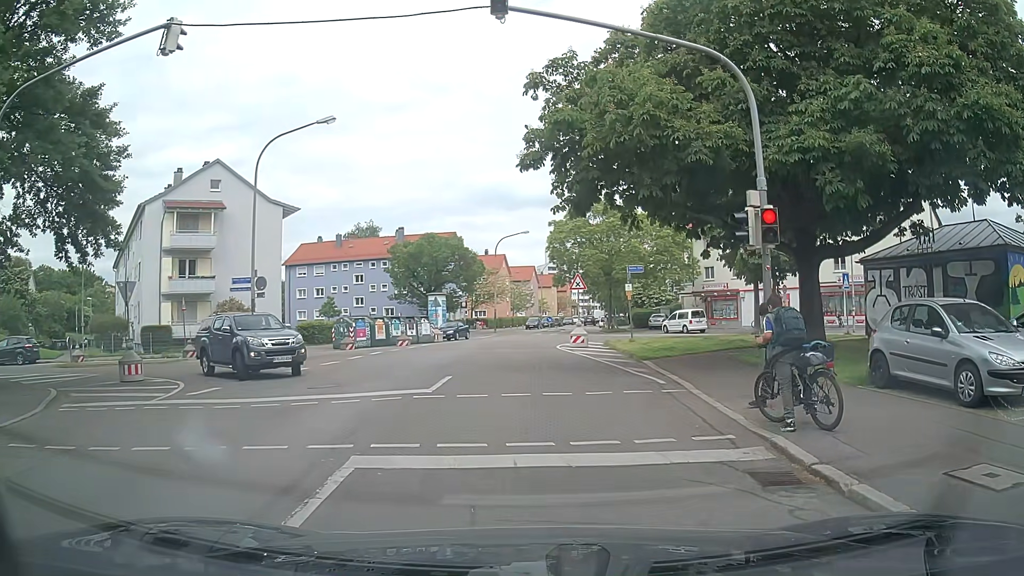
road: tertiary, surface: asphalt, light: Day
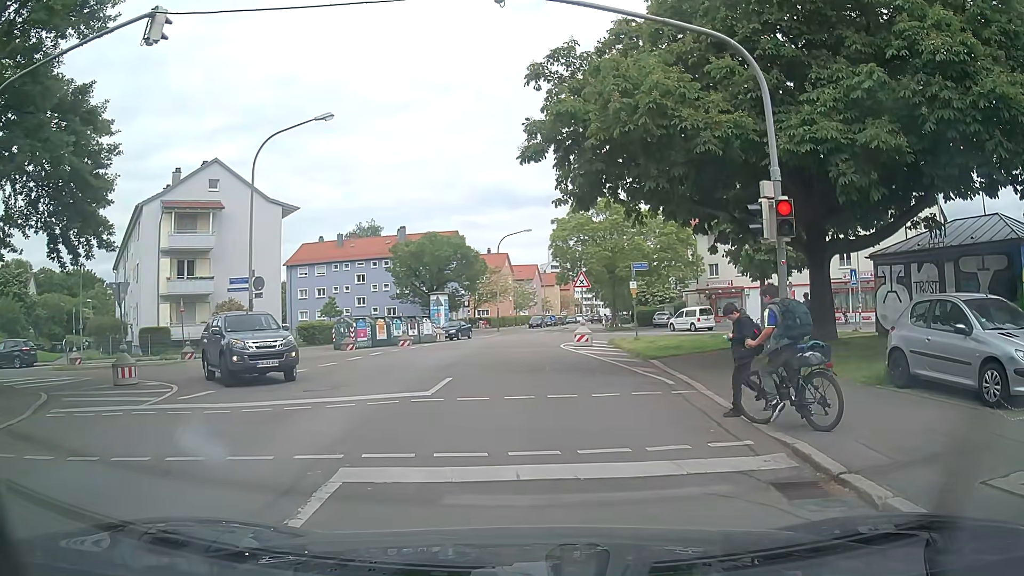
(0.0, +0.5) m; 0°
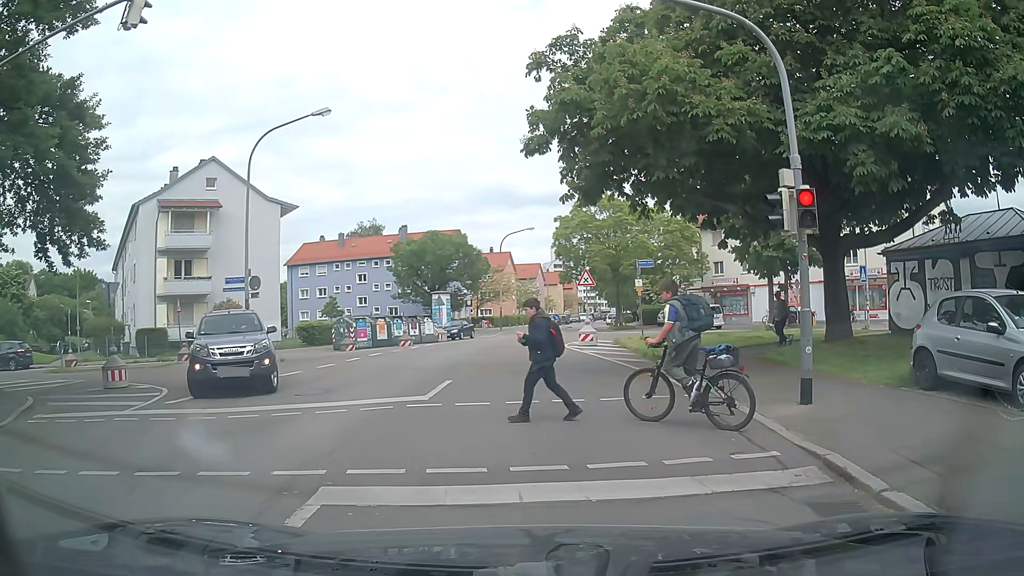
(0.0, +0.7) m; 0°
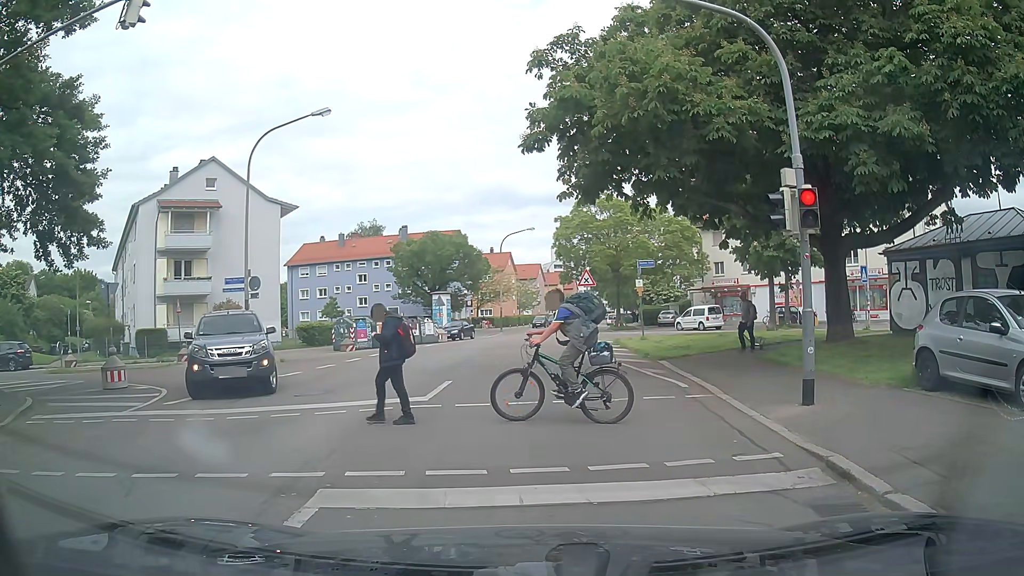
(0.0, +0.1) m; 0°
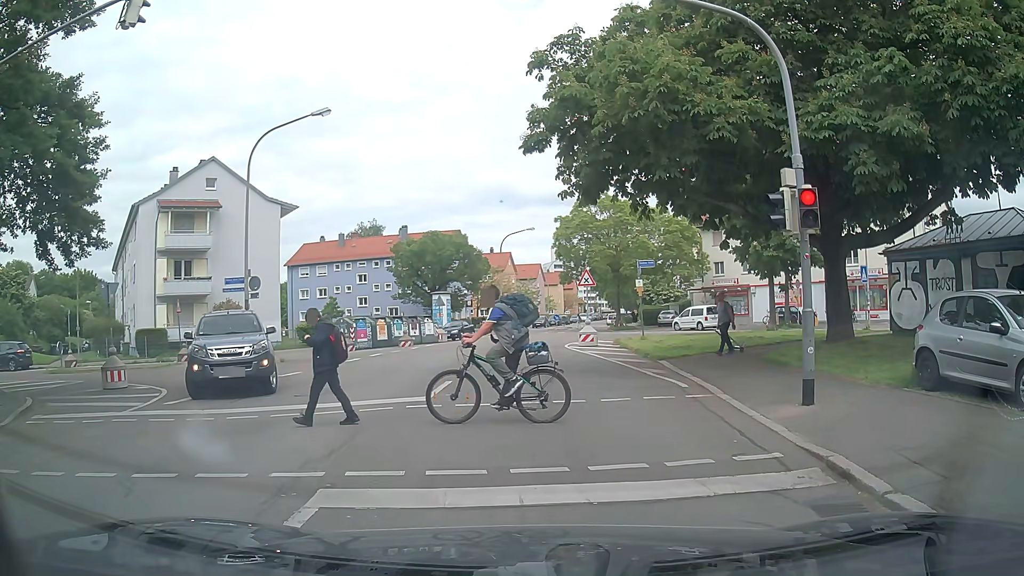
(0.0, 0.0) m; 0°
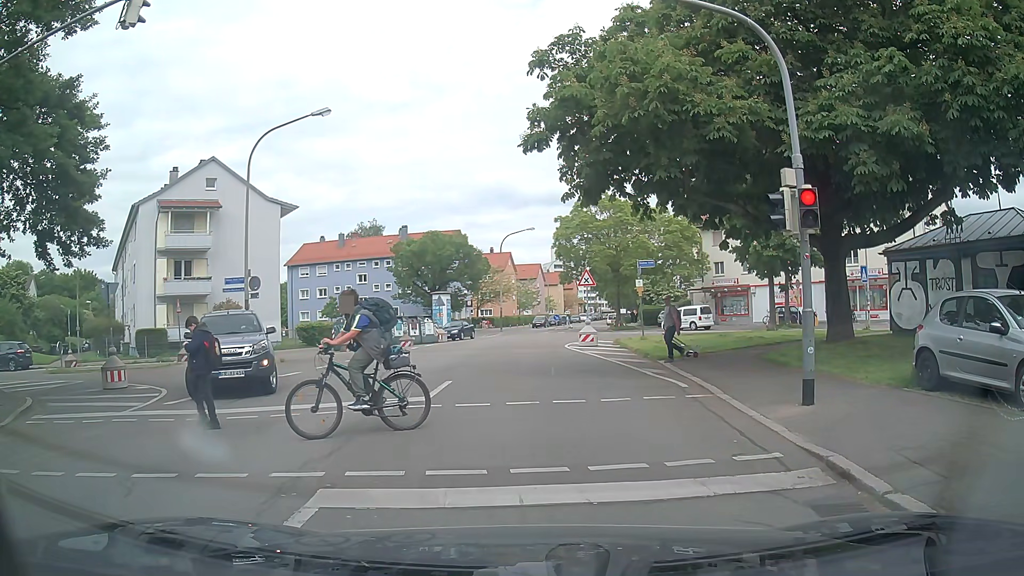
(0.0, 0.0) m; 0°
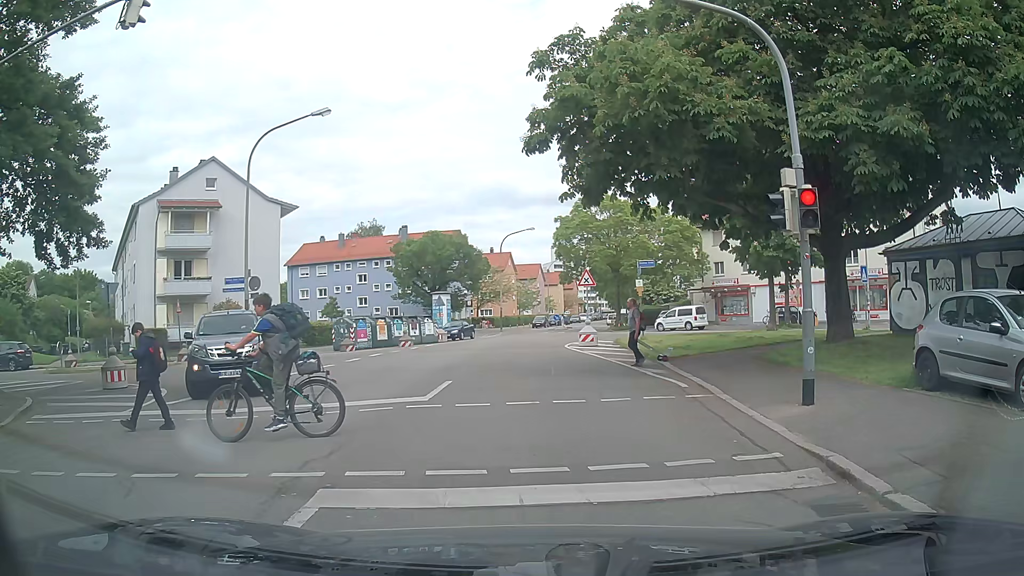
(0.0, 0.0) m; 0°
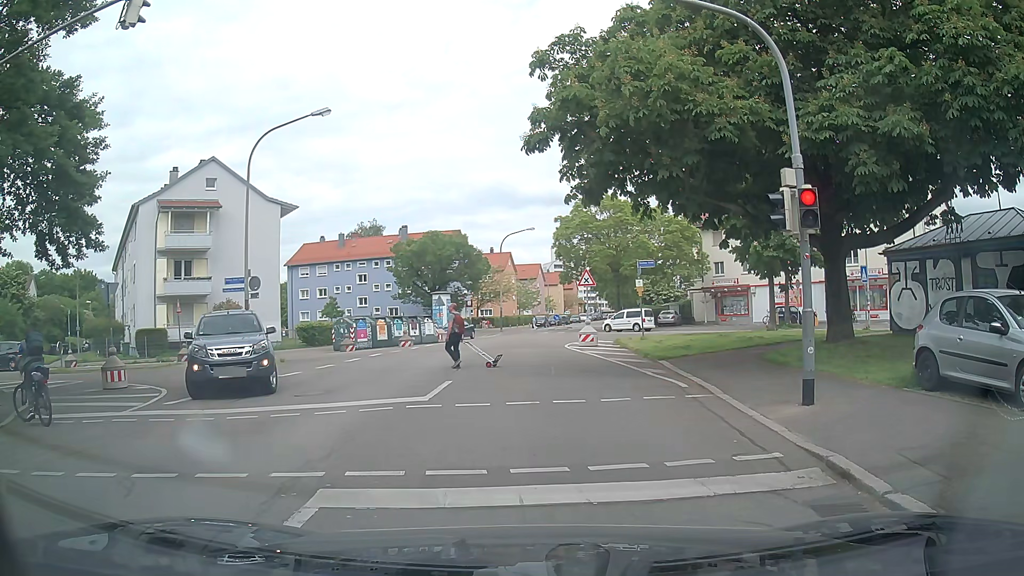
(0.0, 0.0) m; 0°
(-1, +10) (-1, +20) (-1, +30) (0, +40) (0, +50) (+1, +60) (+2, +70) (+3, +80) (+4, +90) (+5, +100) m
